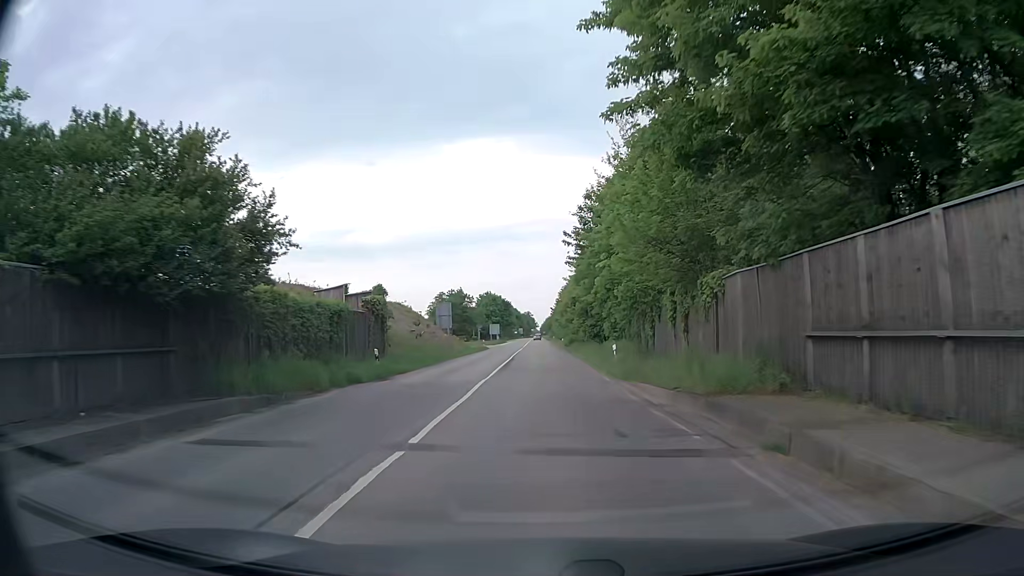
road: secondary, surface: asphalt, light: Day
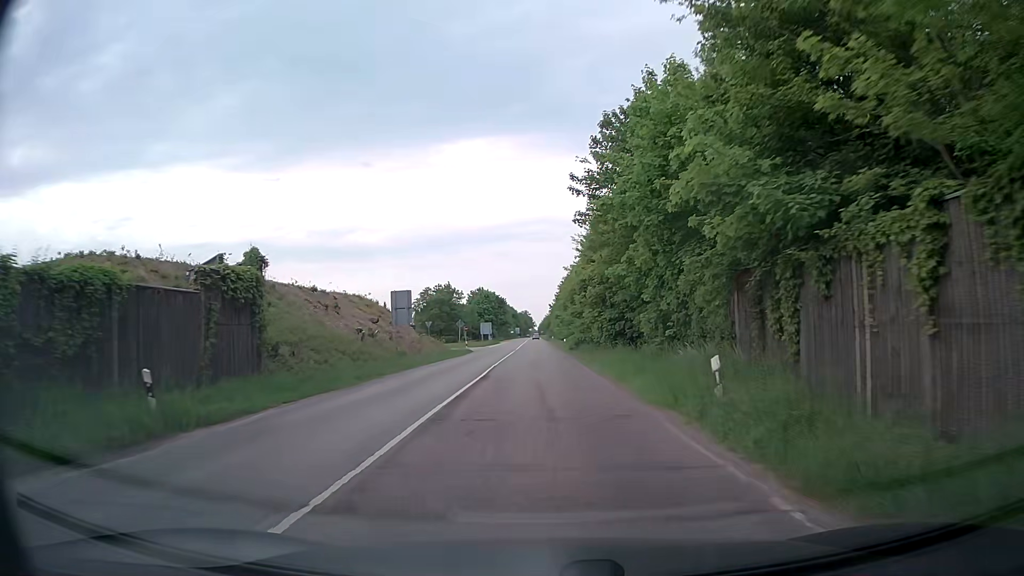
(+0.1, +15.5) m; +1°
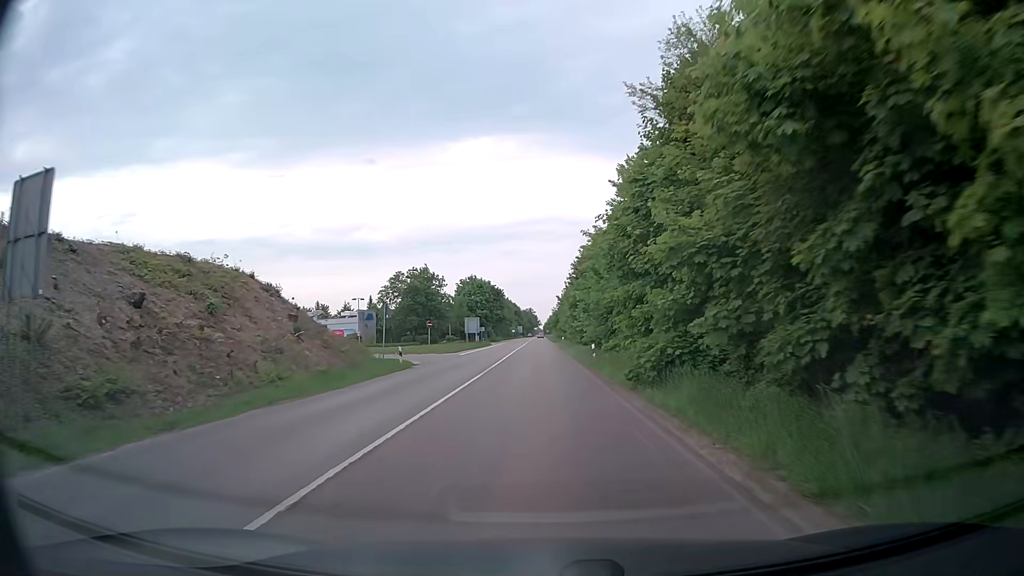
(-0.3, +31.0) m; -1°
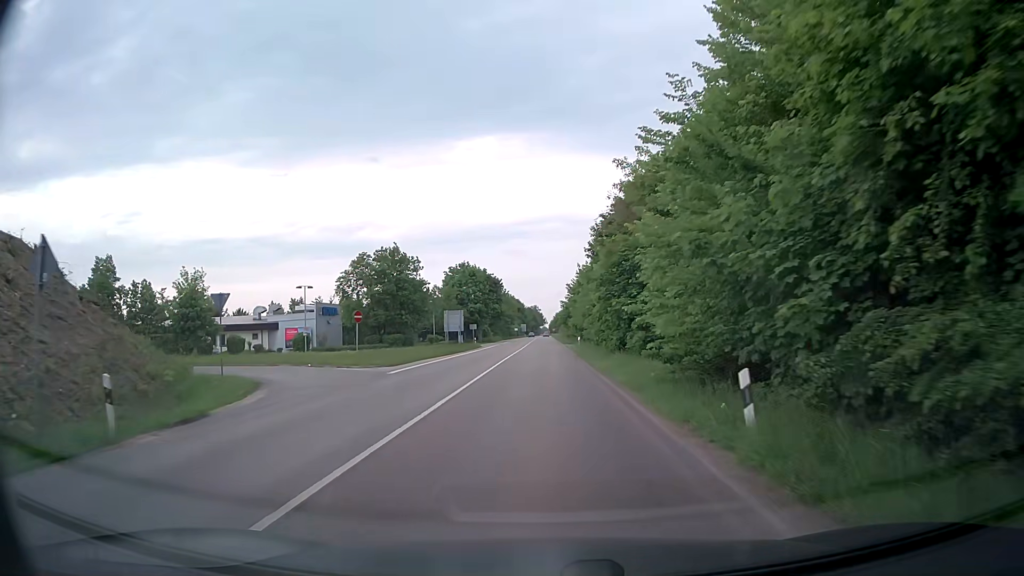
(0.0, +23.3) m; 0°
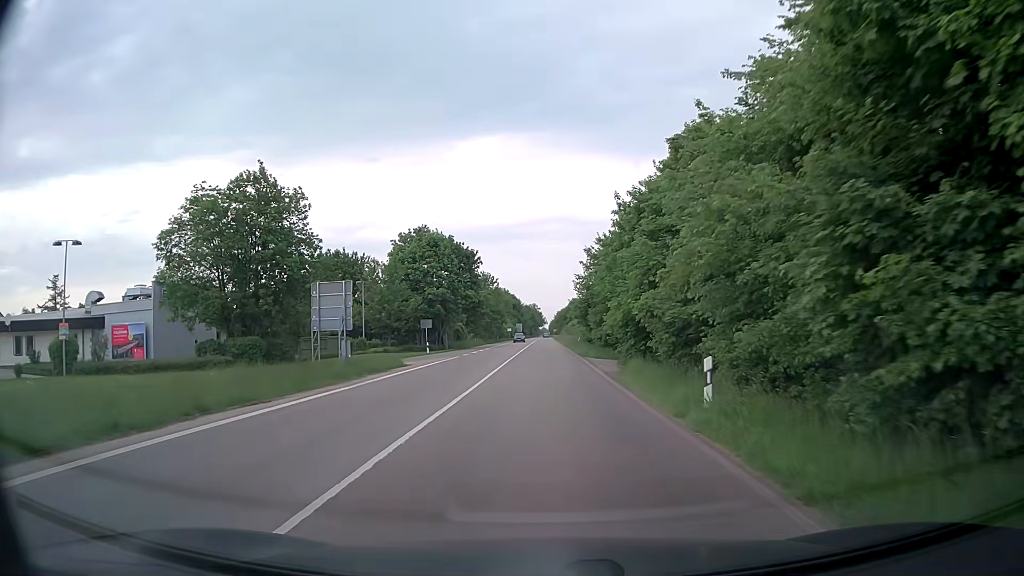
(-0.1, +38.9) m; 0°
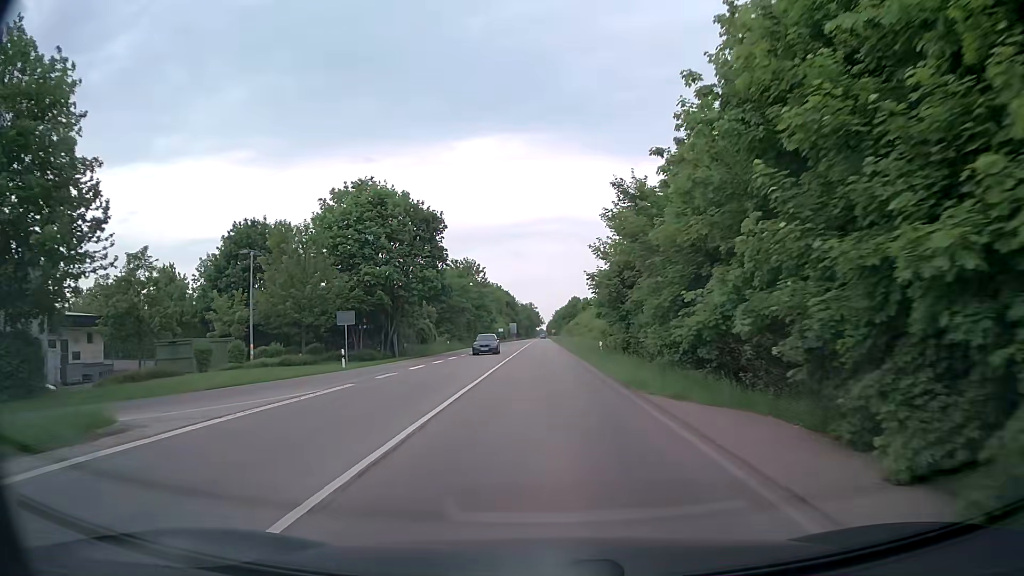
(+0.1, +23.4) m; 0°
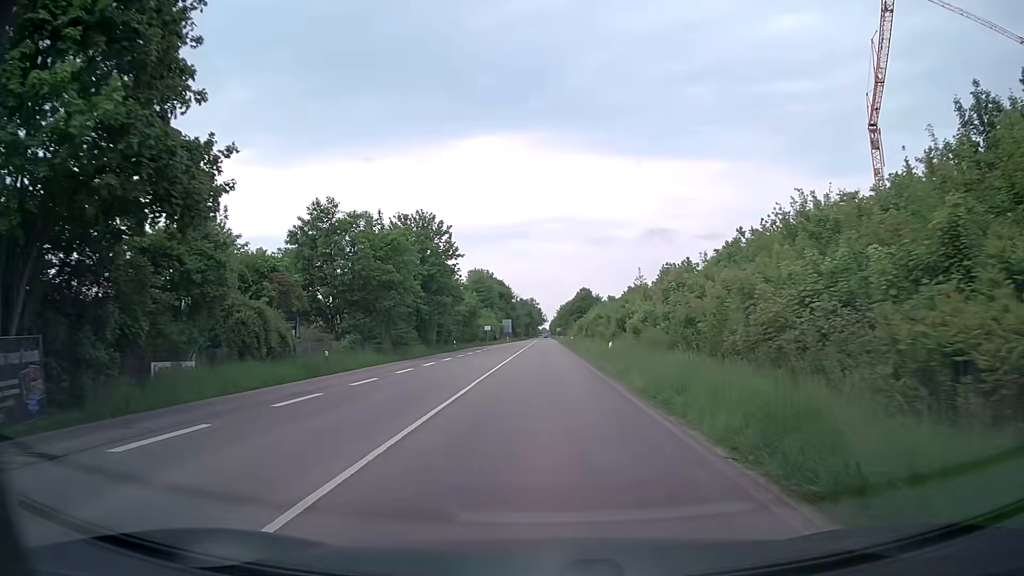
(-0.1, +39.0) m; 0°
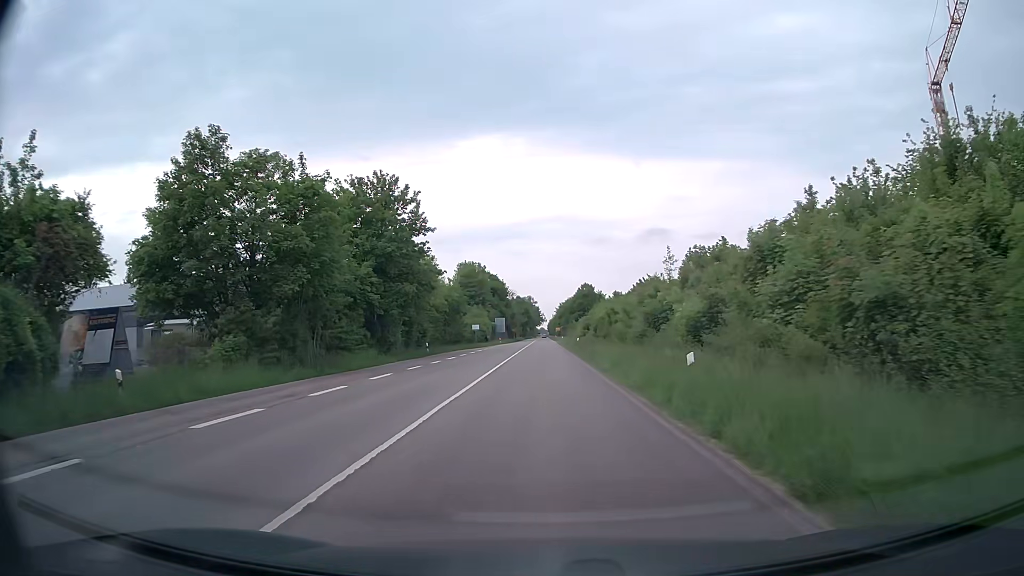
(0.0, +15.6) m; 0°
(0, +10) (0, +20) (0, +30) (0, +40) (0, +50) (0, +60) (0, +70) (0, +80) (0, +90) (0, +100) m
